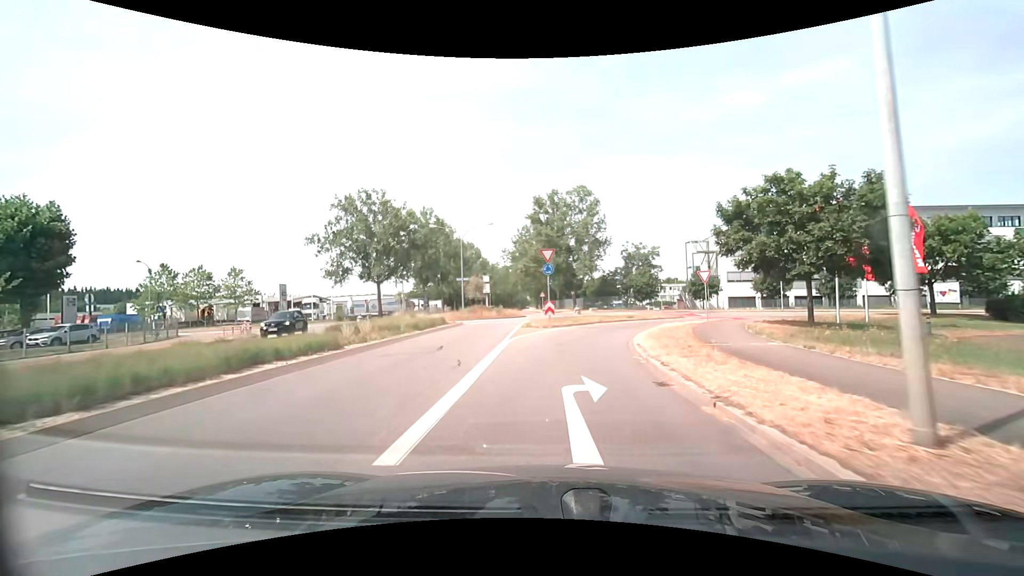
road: secondary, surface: asphalt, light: Day
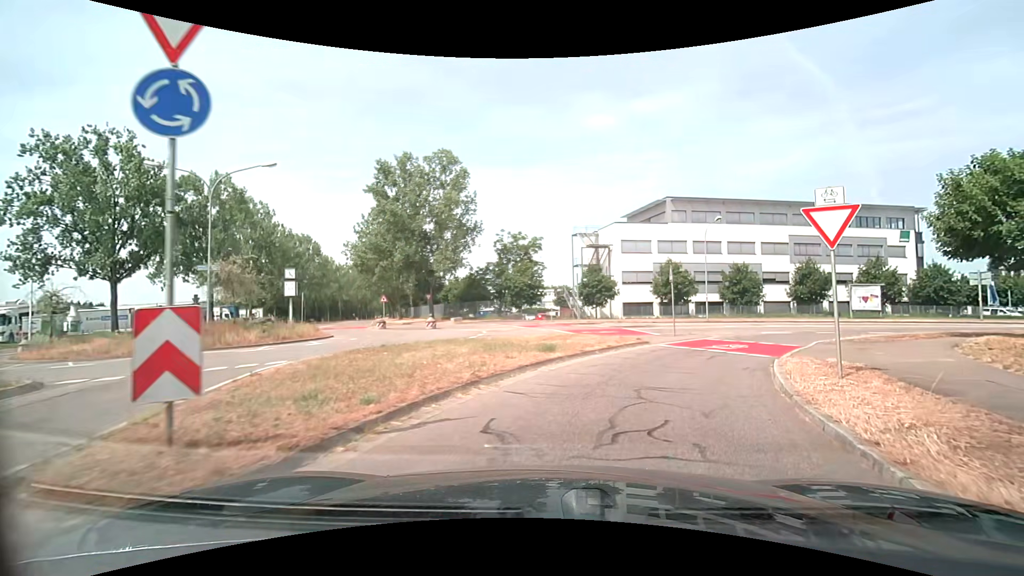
(+1.6, +21.7) m; +15°
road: tertiary_link
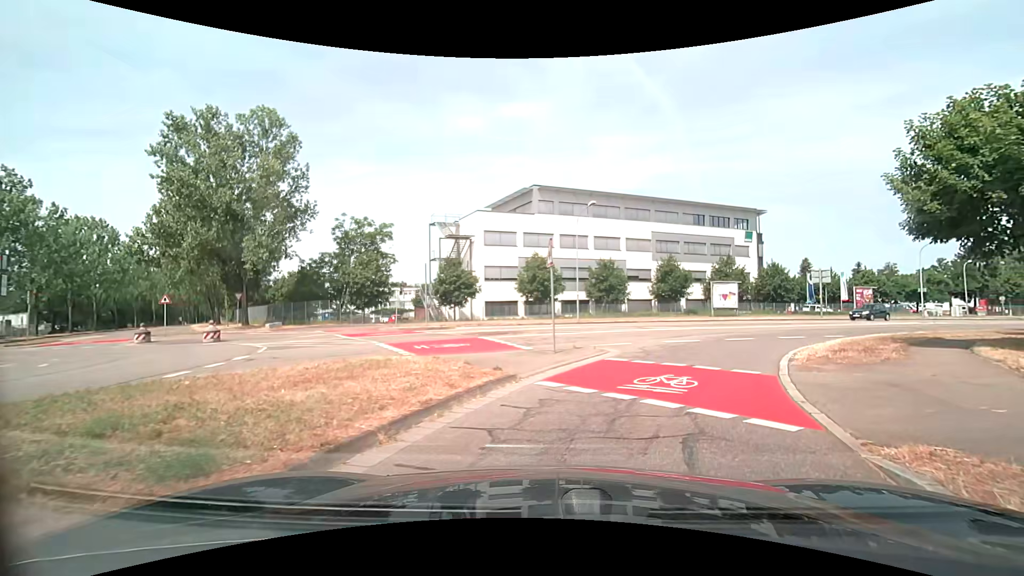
(+1.2, +8.7) m; +14°
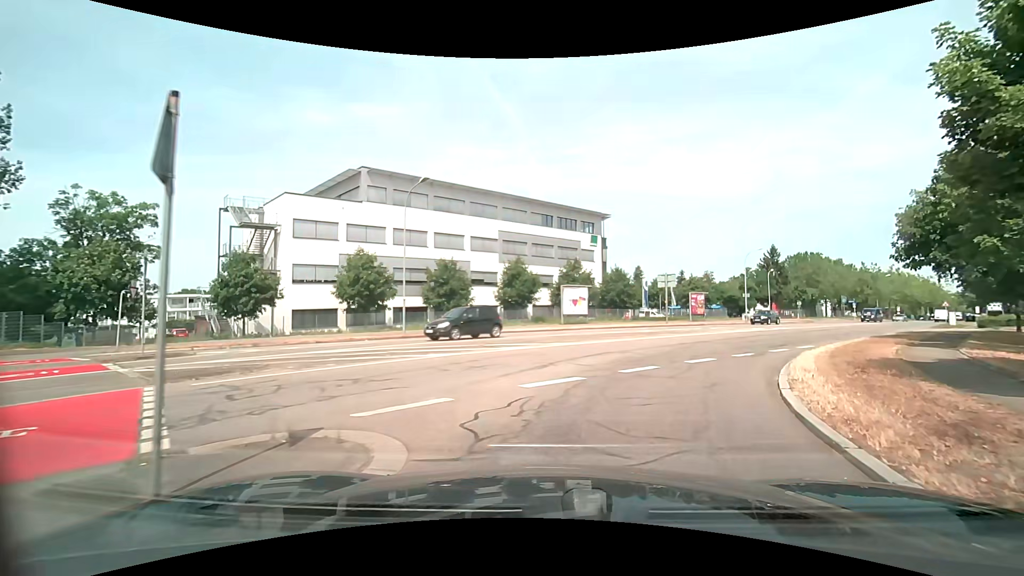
(+1.5, +9.3) m; +18°
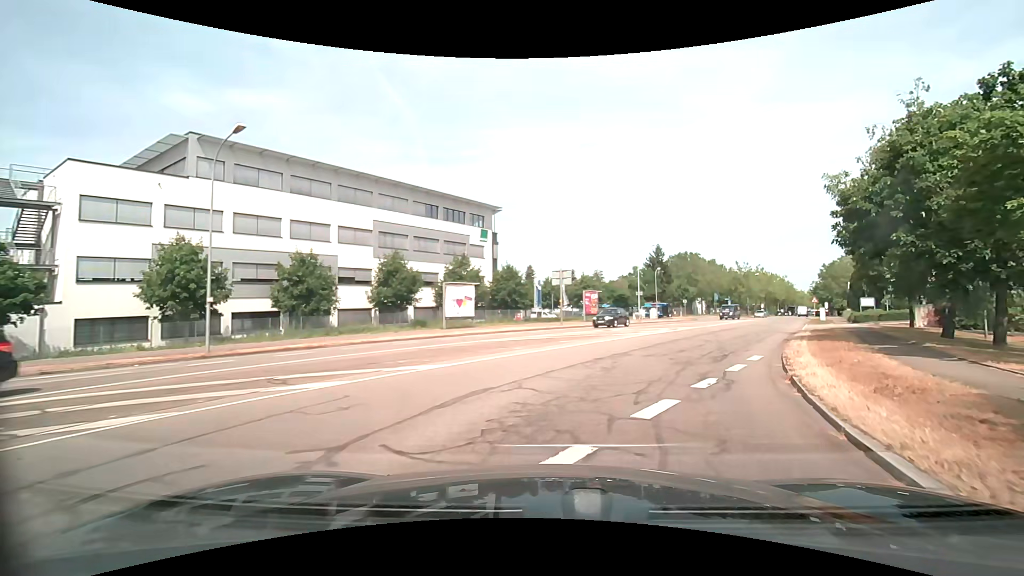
(+0.7, +7.3) m; +12°
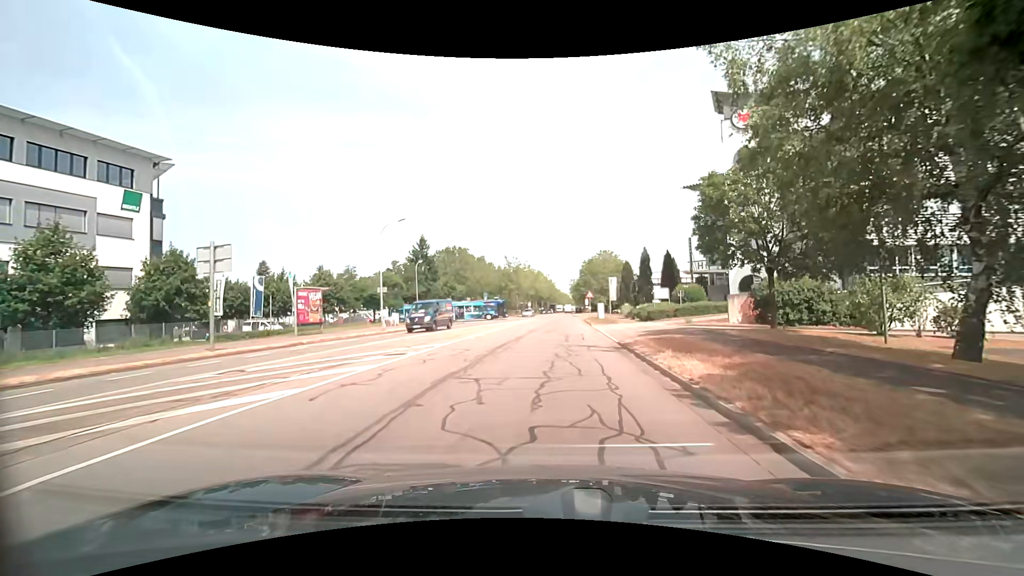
(+5.4, +18.9) m; +25°
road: tertiary
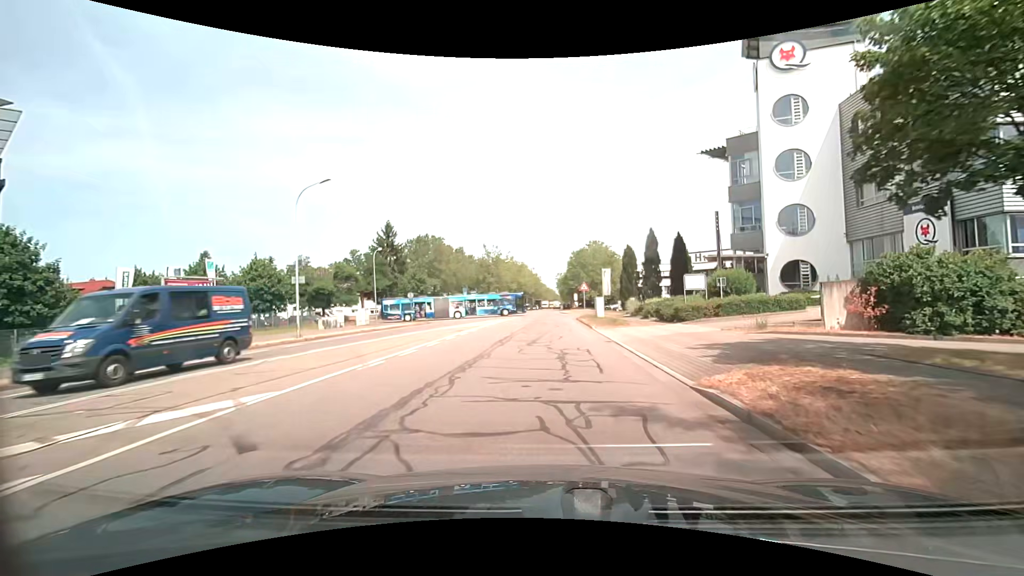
(+0.3, +11.6) m; +2°
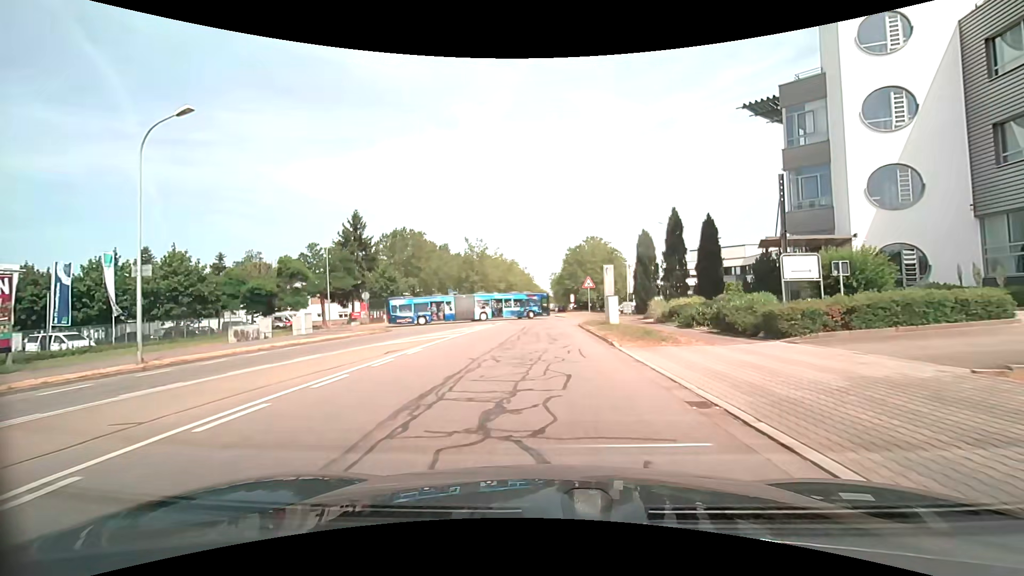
(0.0, +10.9) m; 0°
(0, +10) (0, +20) (0, +30) (0, +40) (0, +50) (0, +60) (0, +70) (0, +80) (+1, +90) (+1, +100) m
